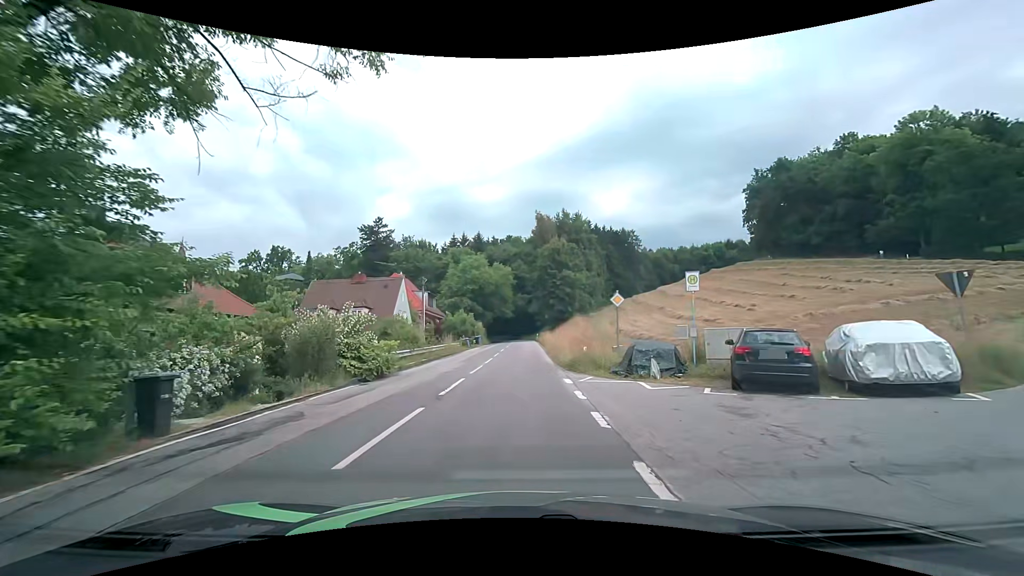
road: tertiary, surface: asphalt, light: Day
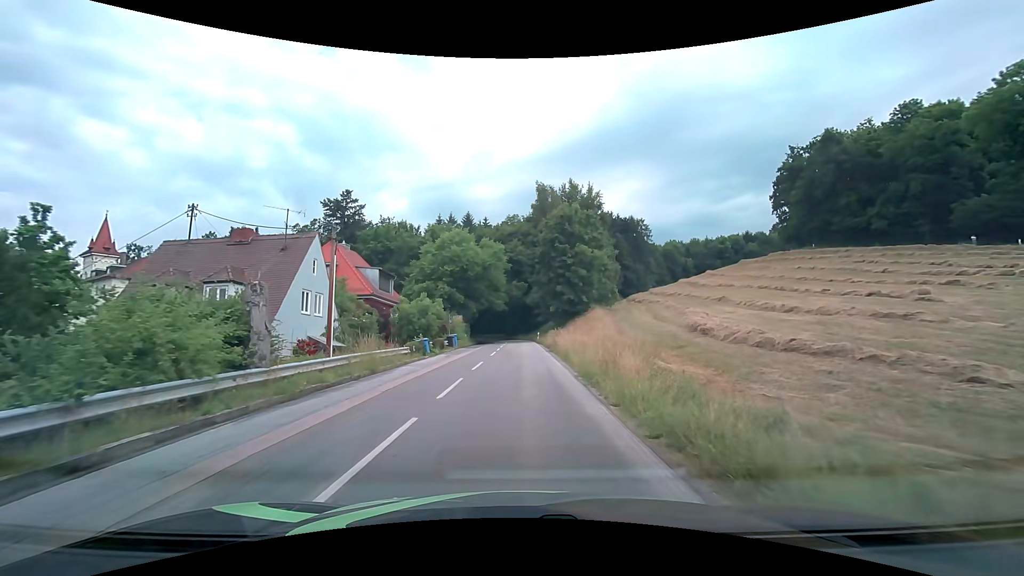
(+0.1, +19.4) m; 0°
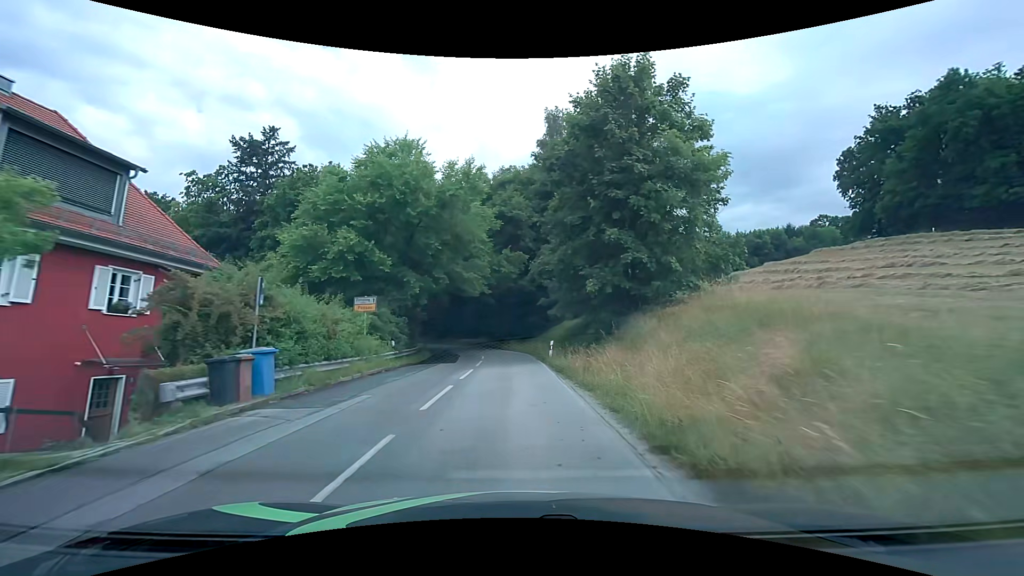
(+0.4, +29.5) m; +1°
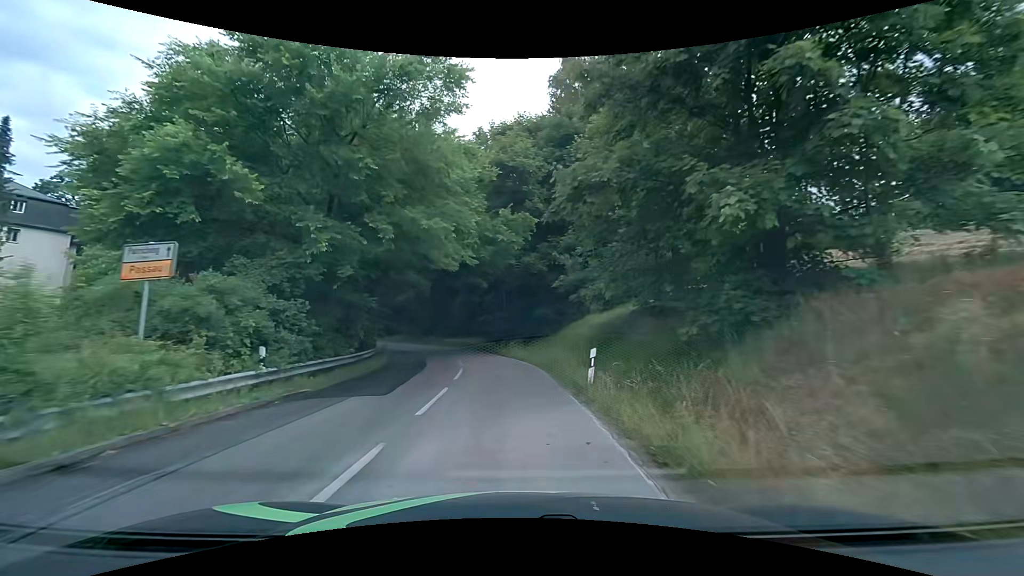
(0.0, +13.0) m; 0°
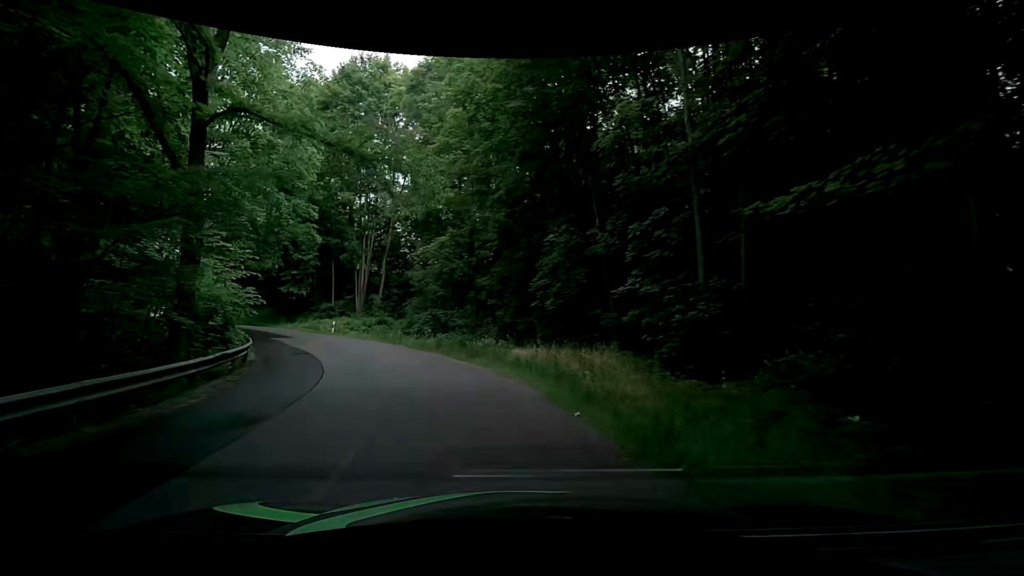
(-2.2, +29.9) m; -12°
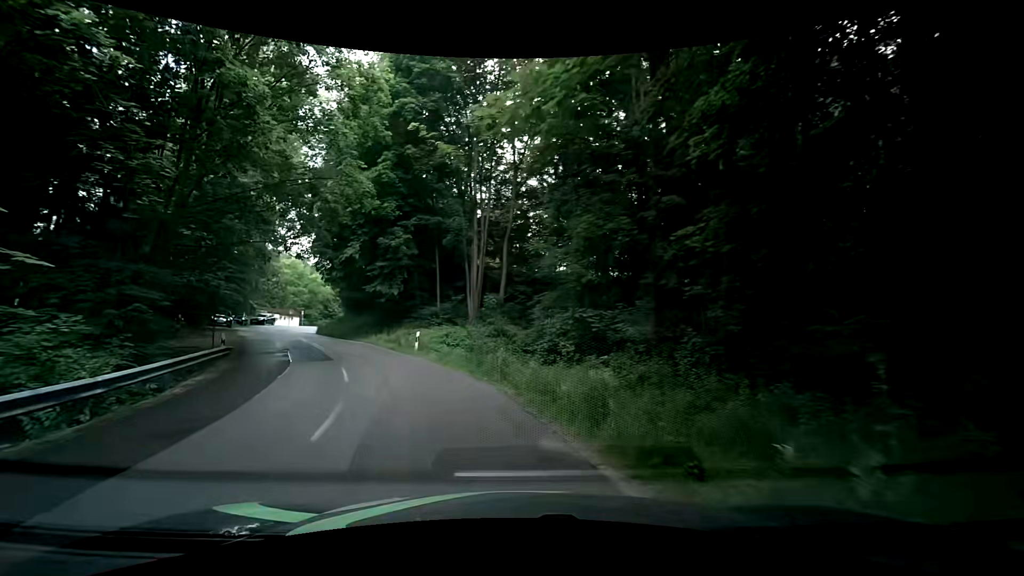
(-2.4, +16.0) m; -17°
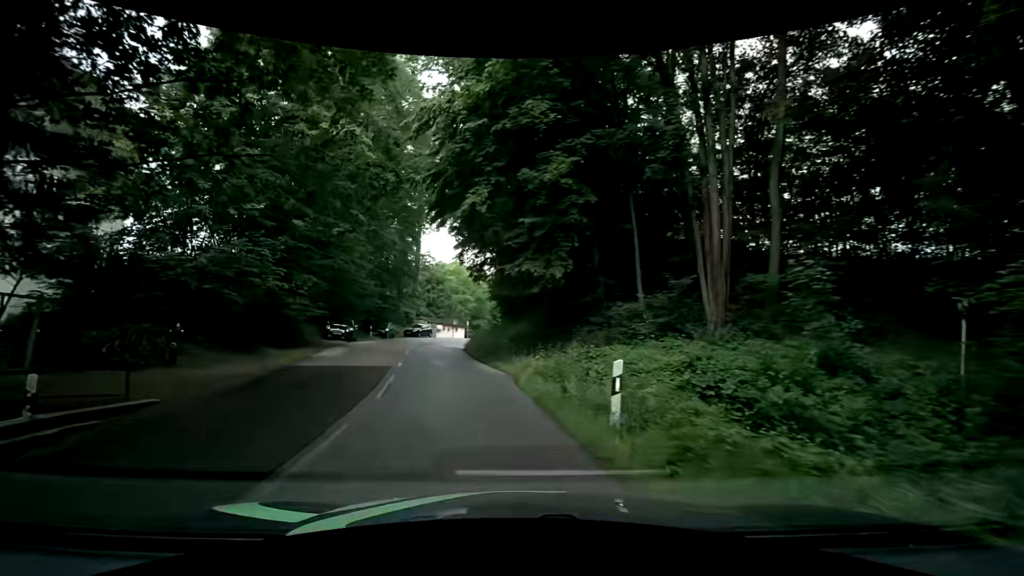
(-2.9, +15.8) m; -20°
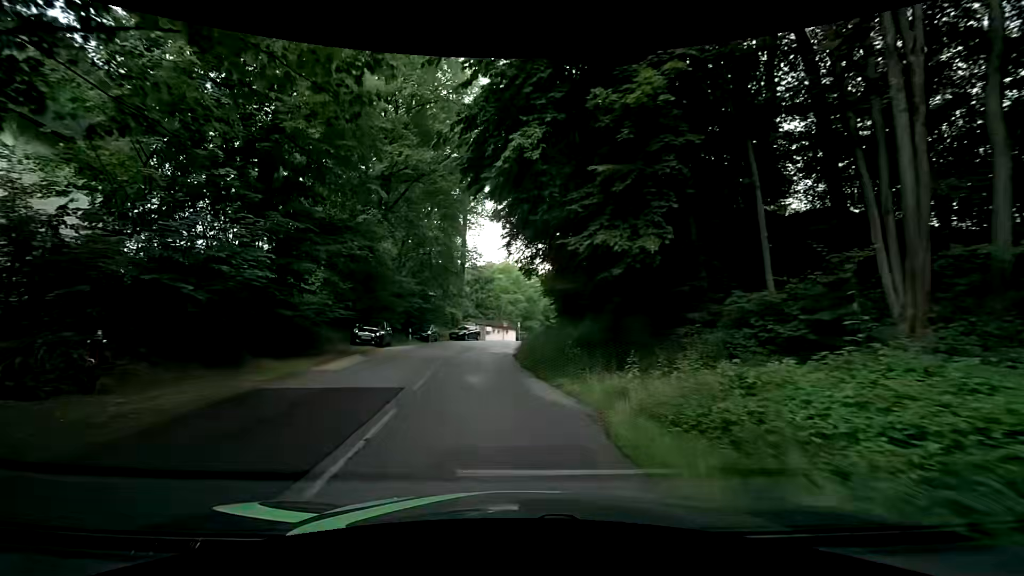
(-0.2, +5.4) m; -5°
(-1, +10) (-2, +20) (-3, +30) (-3, +40) (-2, +50) (+2, +59) (+8, +67) (+15, +74) (+23, +80) (+32, +85) m
